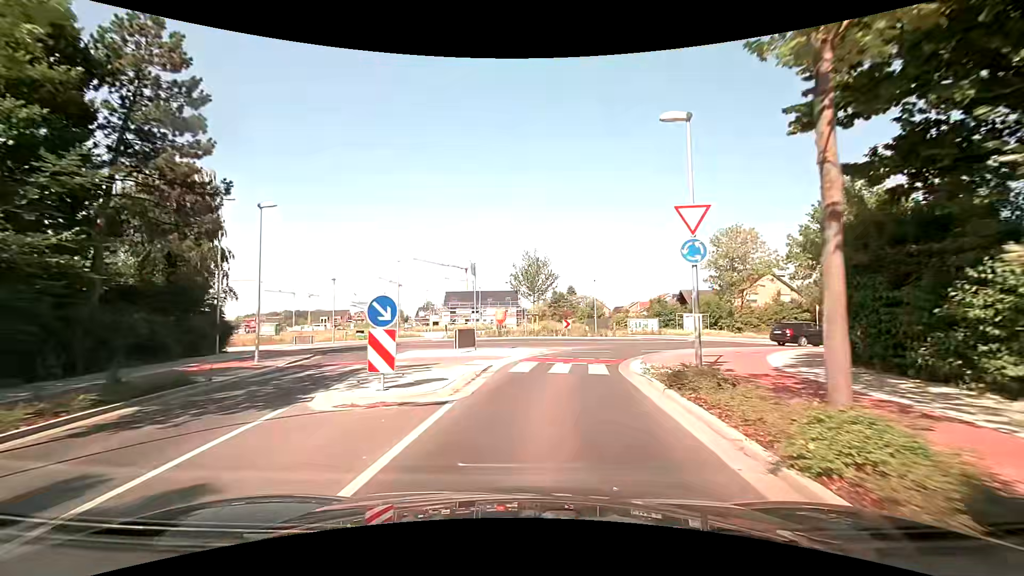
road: tertiary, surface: asphalt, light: Day
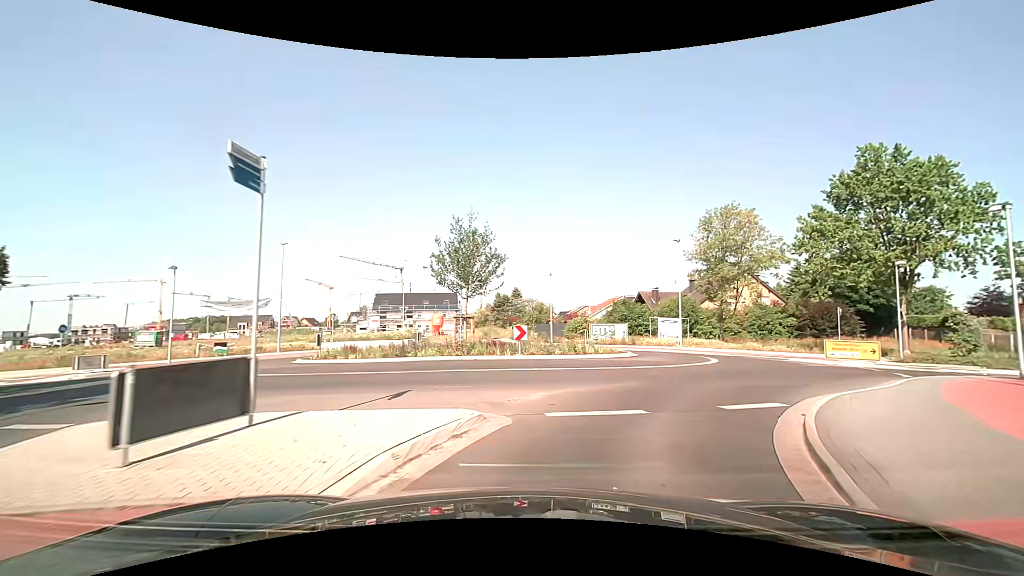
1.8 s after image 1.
(+0.6, +13.1) m; +5°
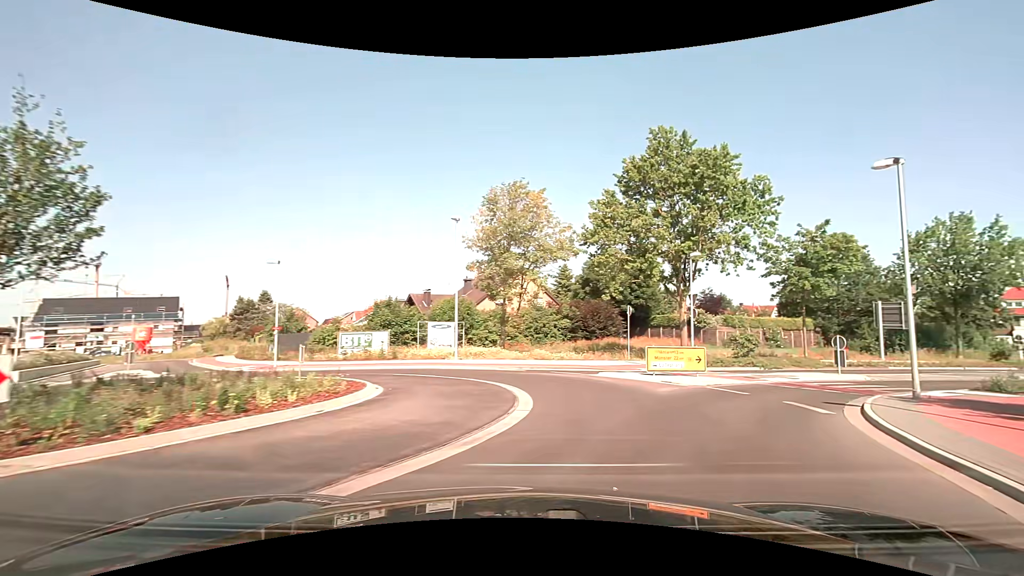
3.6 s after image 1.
(+2.3, +10.6) m; +27°
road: secondary
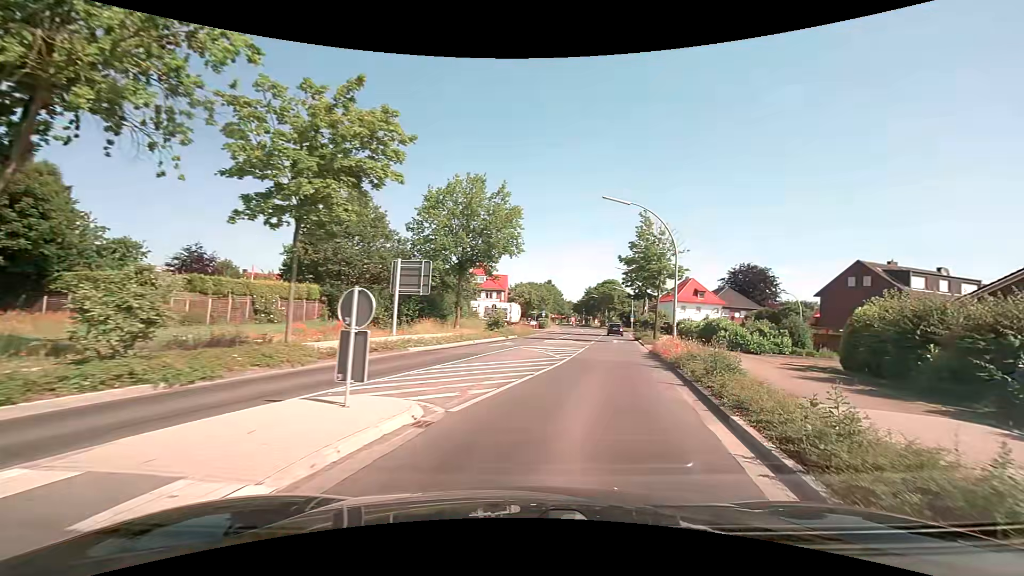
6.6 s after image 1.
(+8.1, +17.2) m; +49°
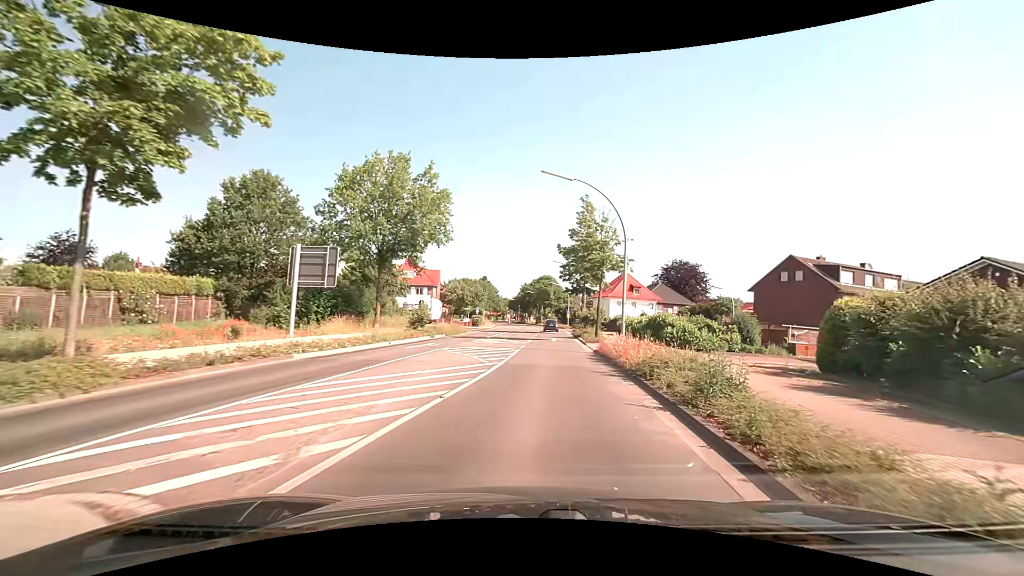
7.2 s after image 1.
(+0.4, +4.4) m; +9°
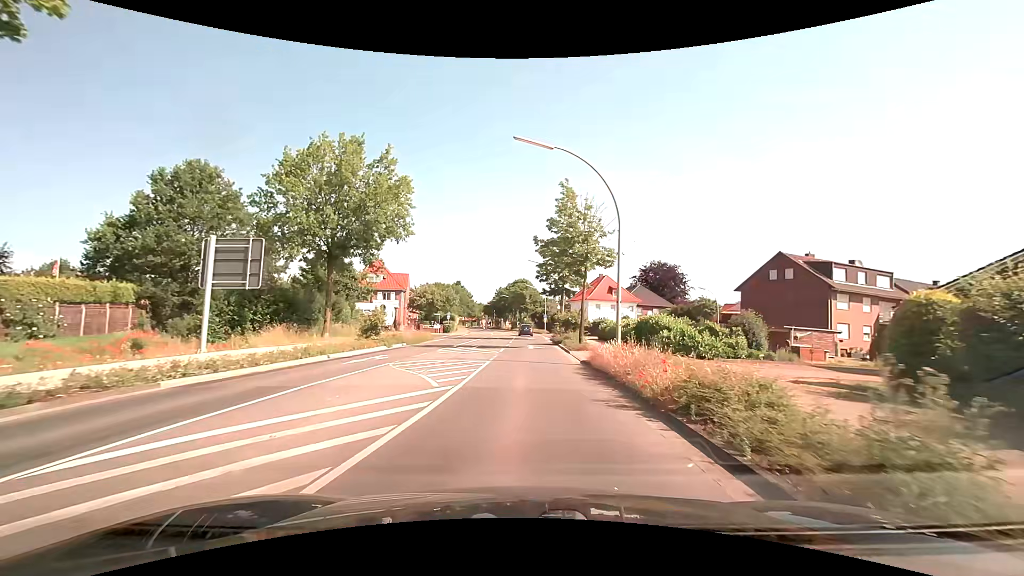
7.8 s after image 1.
(+0.2, +4.7) m; +3°
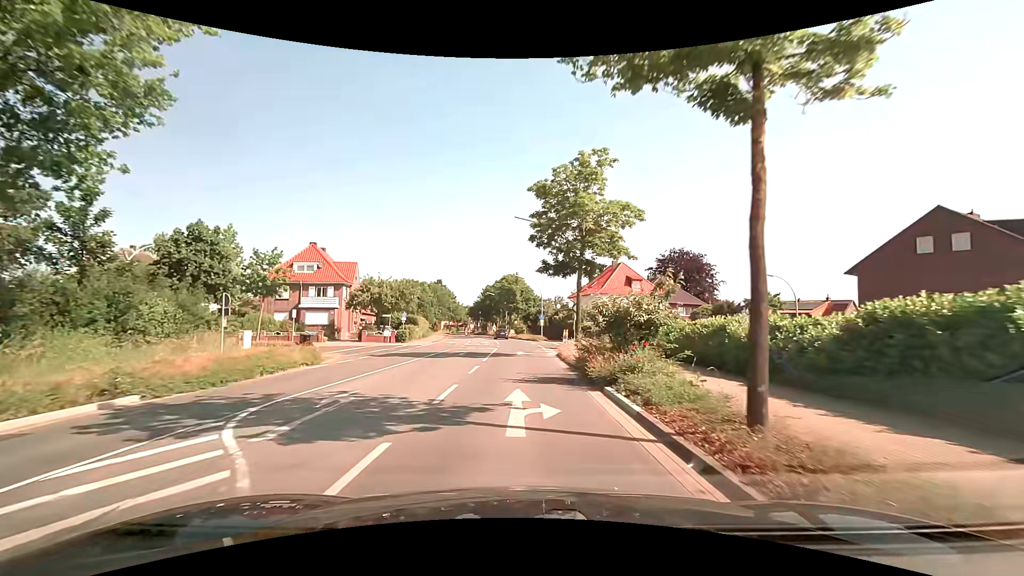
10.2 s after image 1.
(+0.4, +22.1) m; +1°
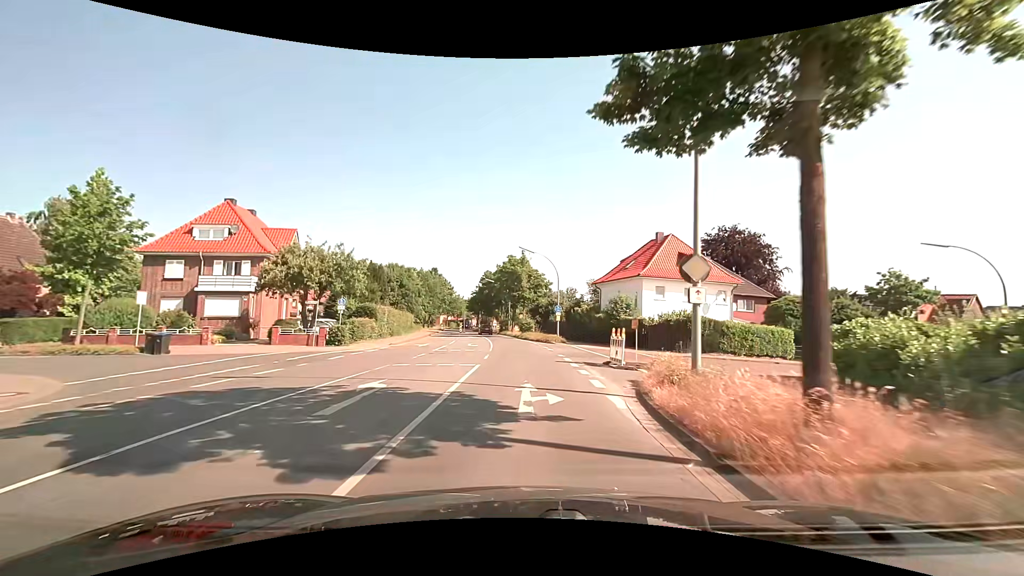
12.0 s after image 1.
(-0.1, +18.9) m; -1°
(0, +10) (0, +20) (0, +30) (-1, +40) (-2, +50) (-3, +60) (-4, +70) (-6, +80) (-8, +89) (-10, +99) m
